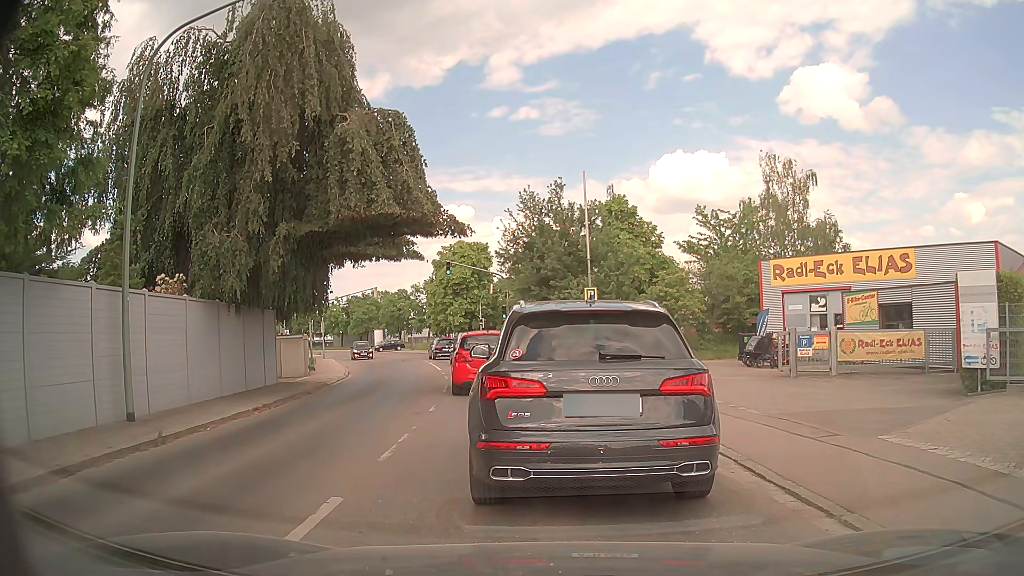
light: Day
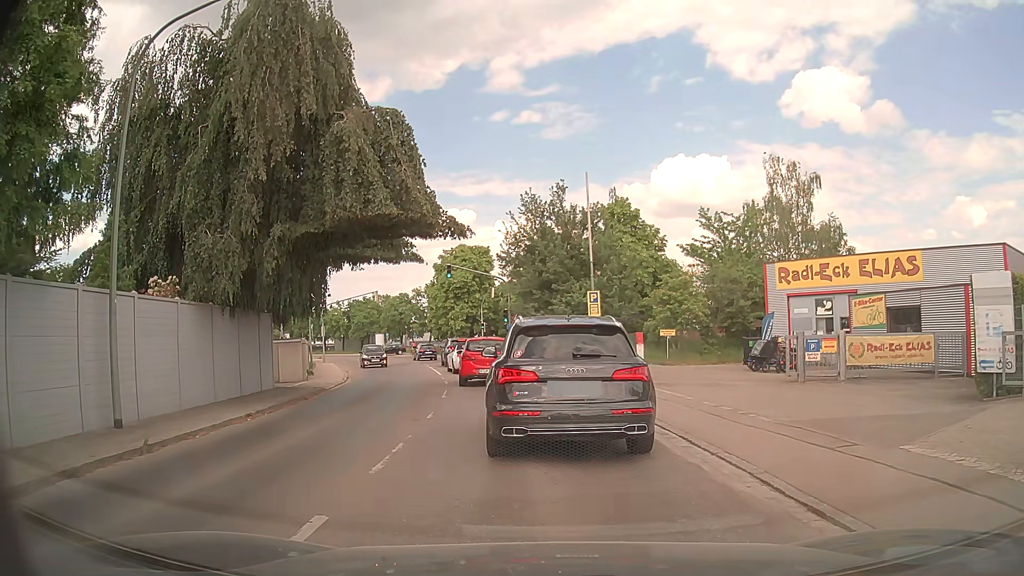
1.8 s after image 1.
(0.0, +0.5) m; 0°
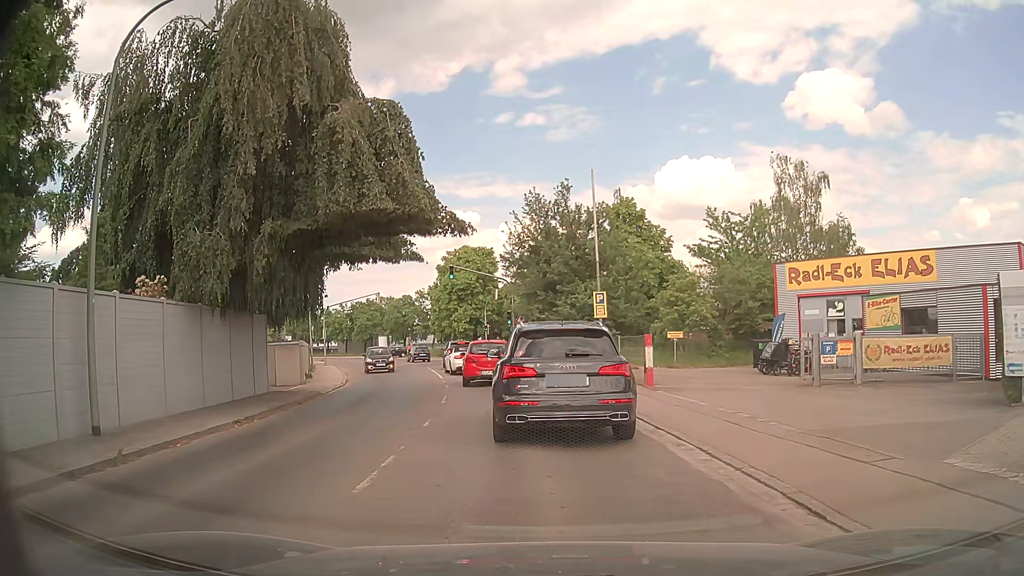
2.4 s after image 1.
(0.0, +0.9) m; -2°
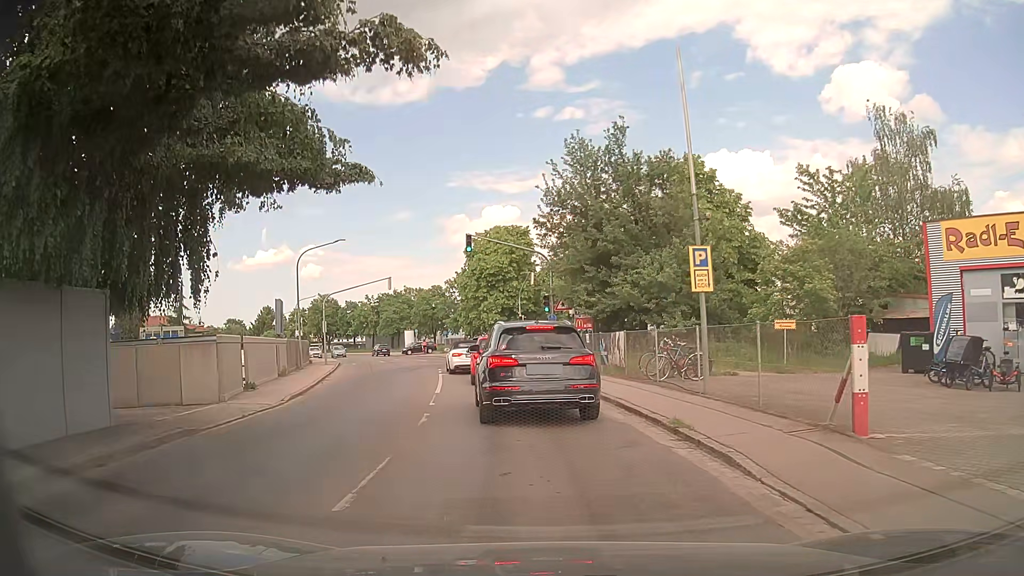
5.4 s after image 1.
(-0.3, +10.7) m; -3°
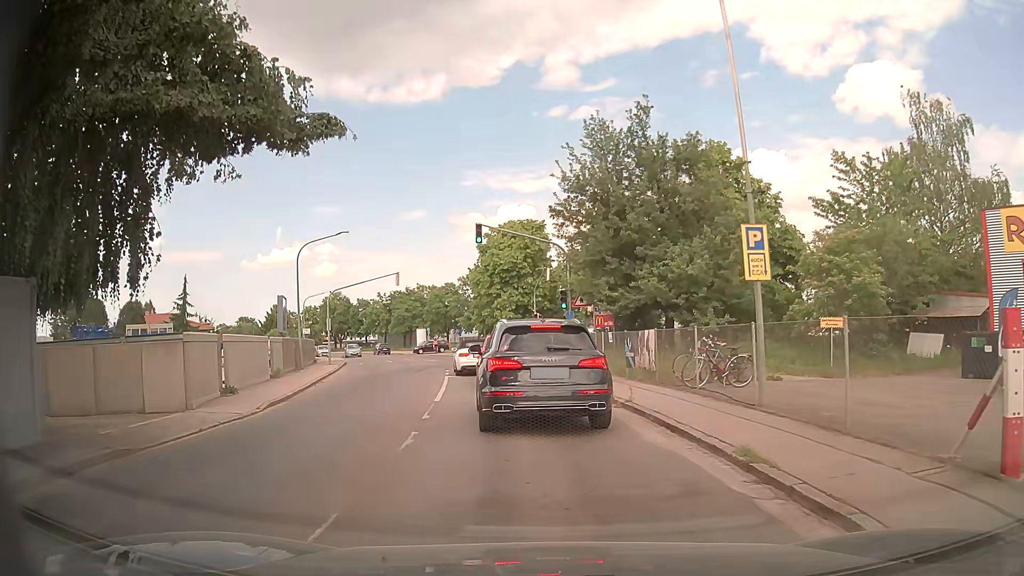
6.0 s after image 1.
(-0.1, +2.6) m; -2°
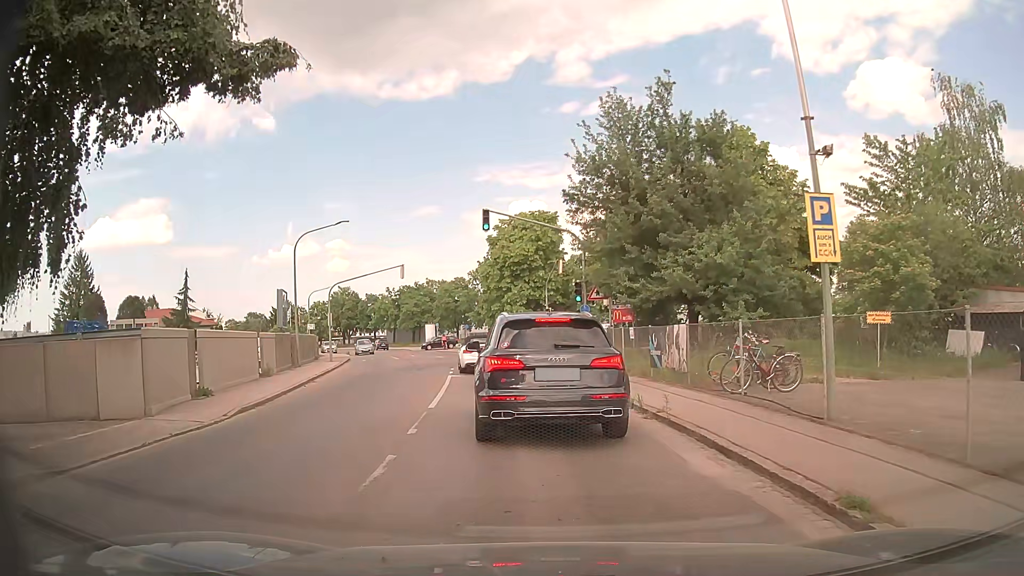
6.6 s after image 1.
(0.0, +2.2) m; -3°
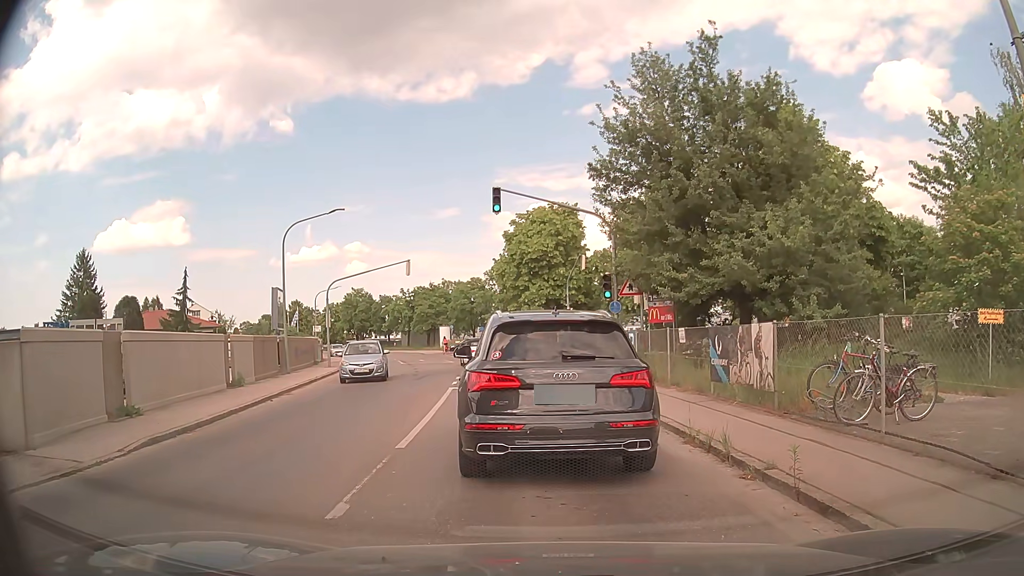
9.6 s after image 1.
(+0.1, +4.0) m; -2°
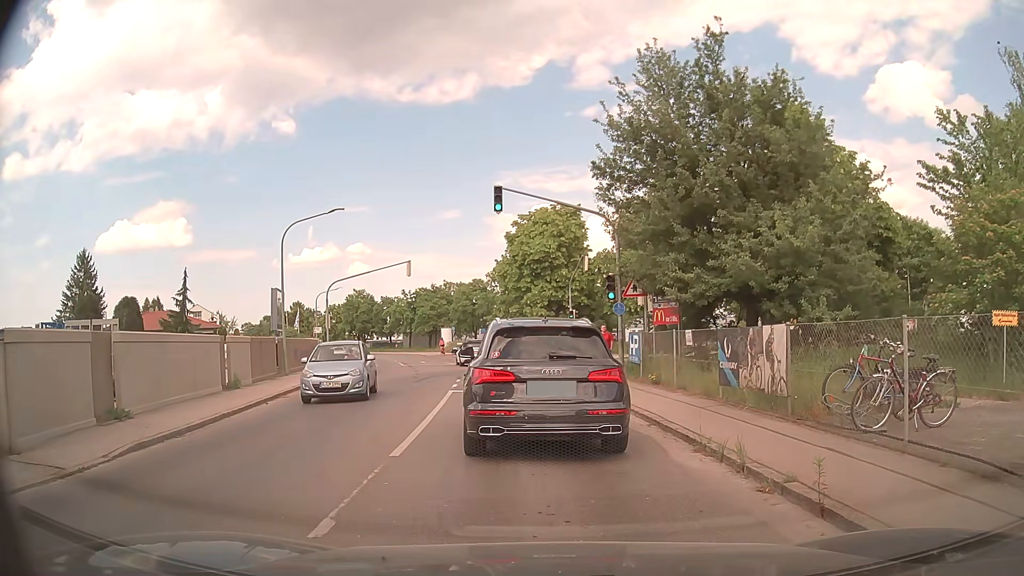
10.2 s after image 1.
(0.0, +0.5) m; 0°
